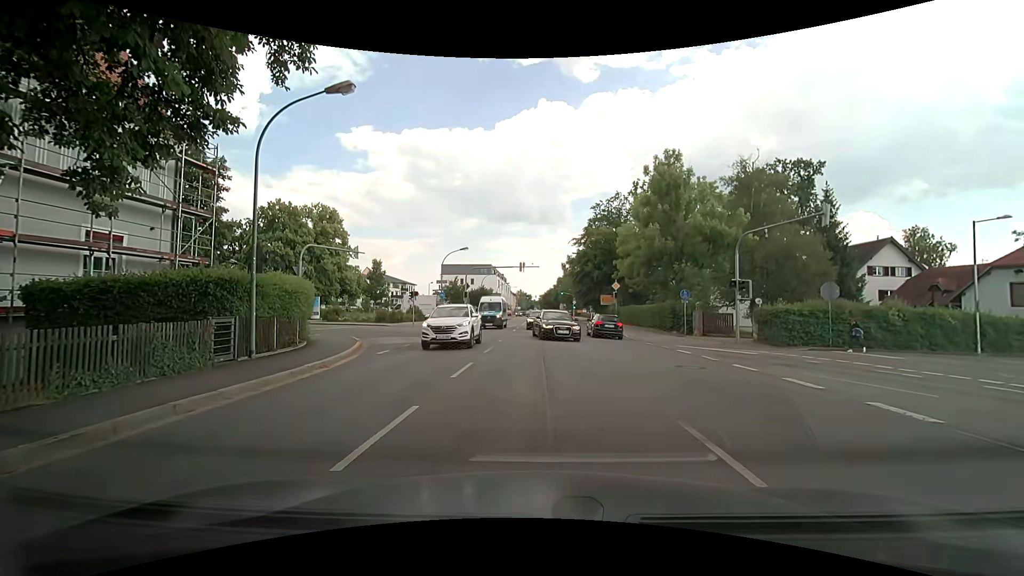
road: secondary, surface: asphalt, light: Day
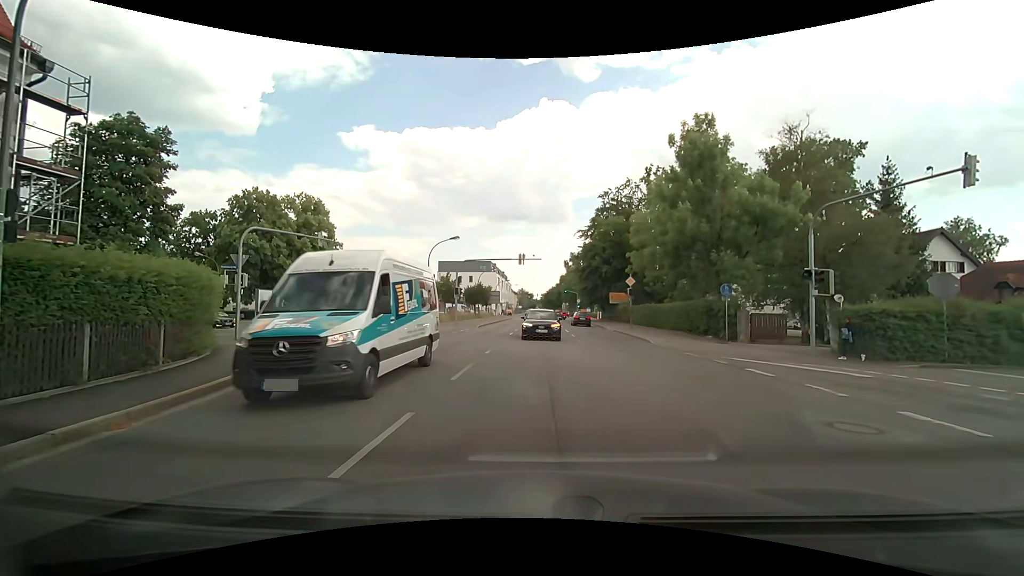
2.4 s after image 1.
(+0.1, +6.5) m; +1°
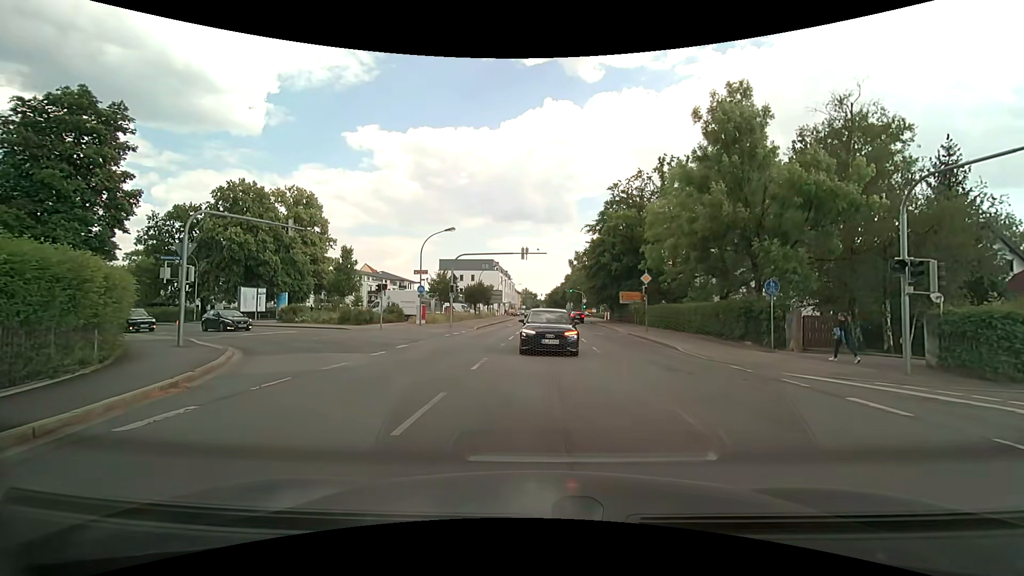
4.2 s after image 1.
(0.0, +4.3) m; -1°
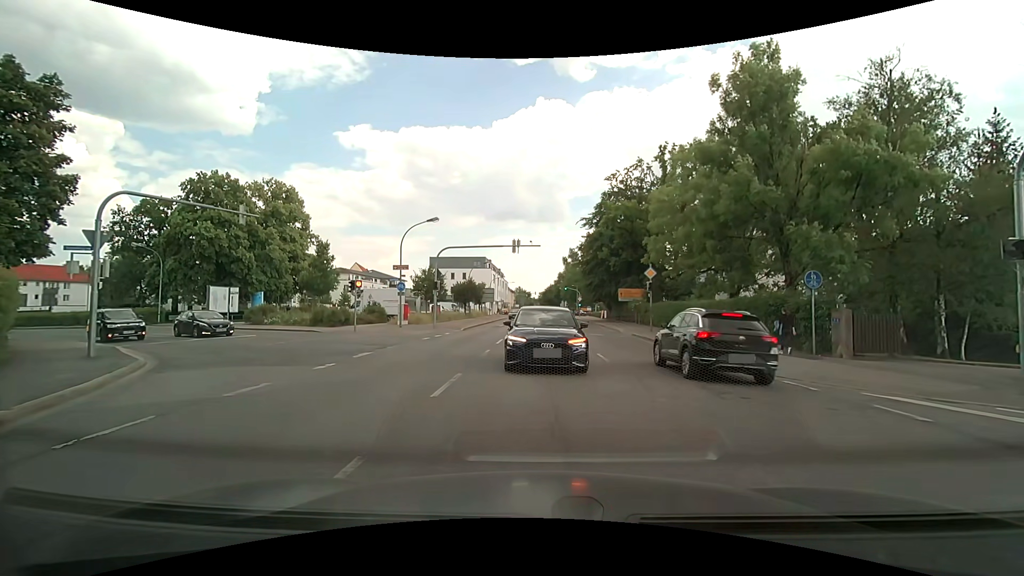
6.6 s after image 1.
(0.0, +3.5) m; -2°
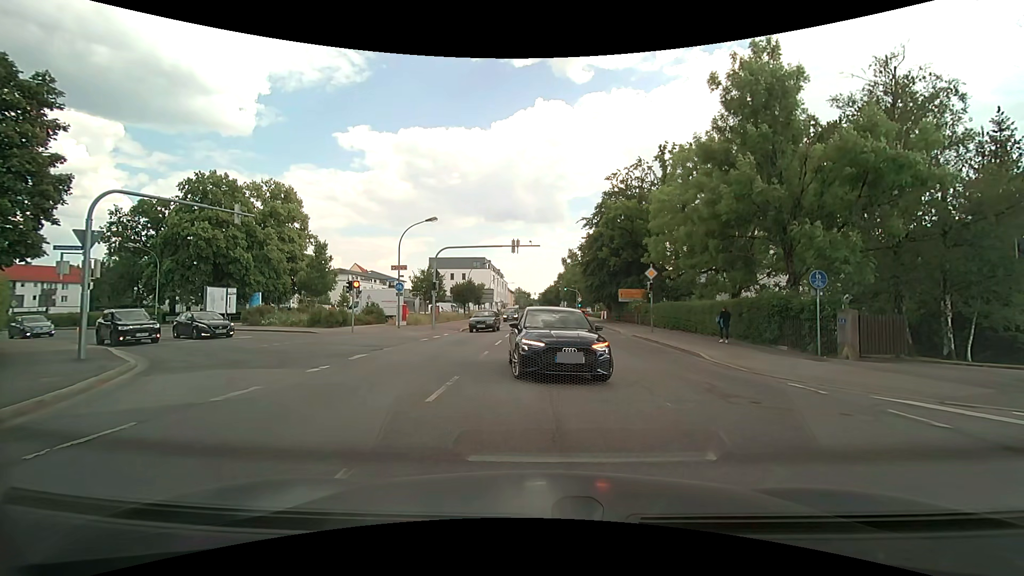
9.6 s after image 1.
(0.0, +0.4) m; 0°
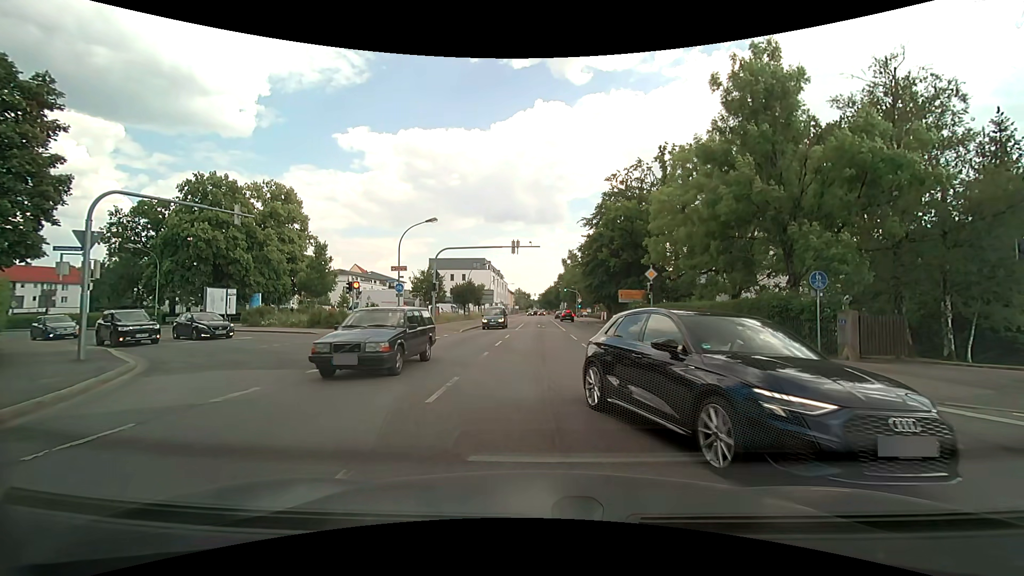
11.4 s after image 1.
(0.0, 0.0) m; 0°
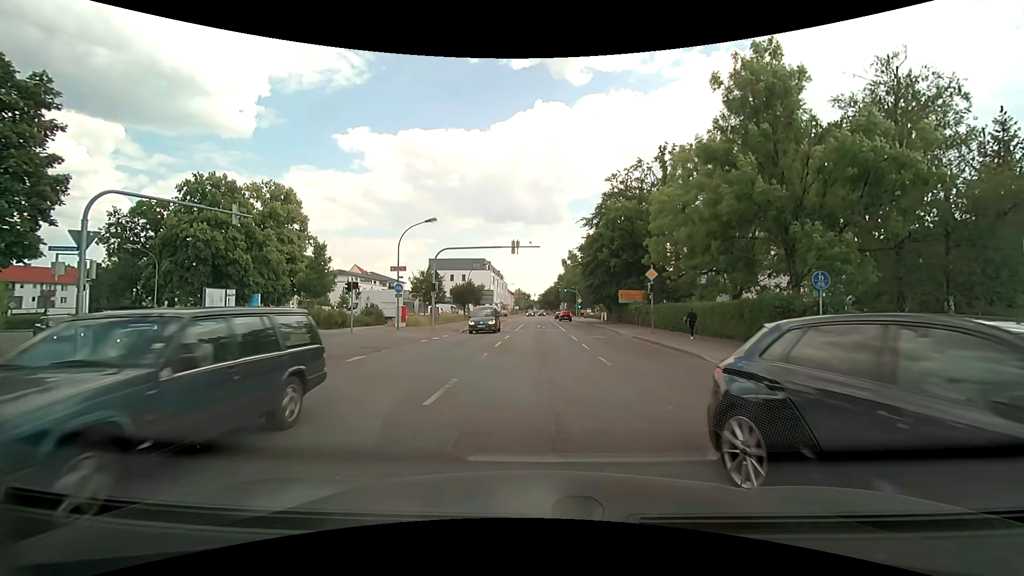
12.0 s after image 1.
(0.0, +0.1) m; 0°
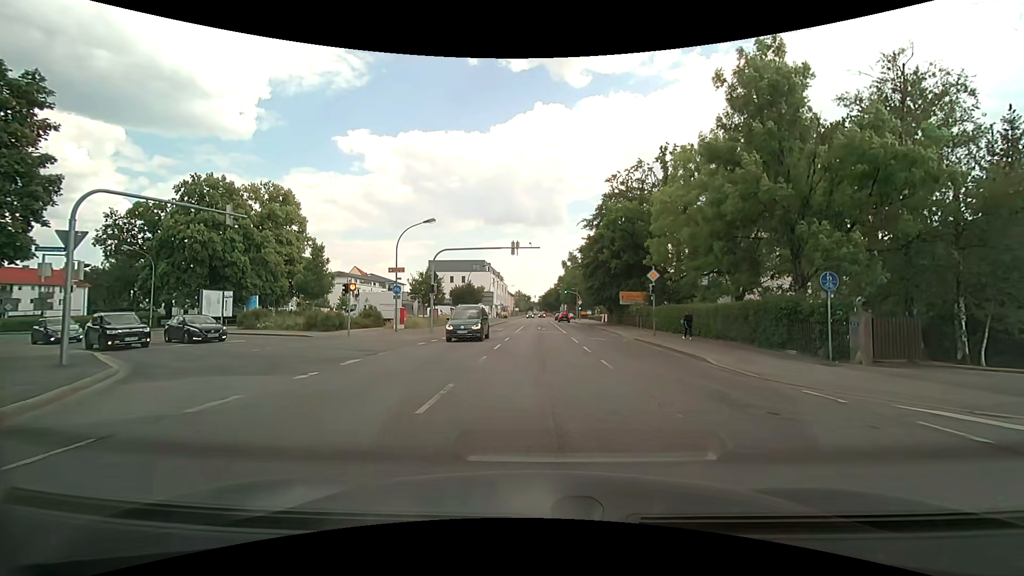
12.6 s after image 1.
(0.0, +0.5) m; 0°
(0, +10) (-2, +20) (-9, +27) (-17, +33) (-25, +39) (-34, +44) (-43, +48) (-52, +52) (-61, +56) (-71, +58) m
